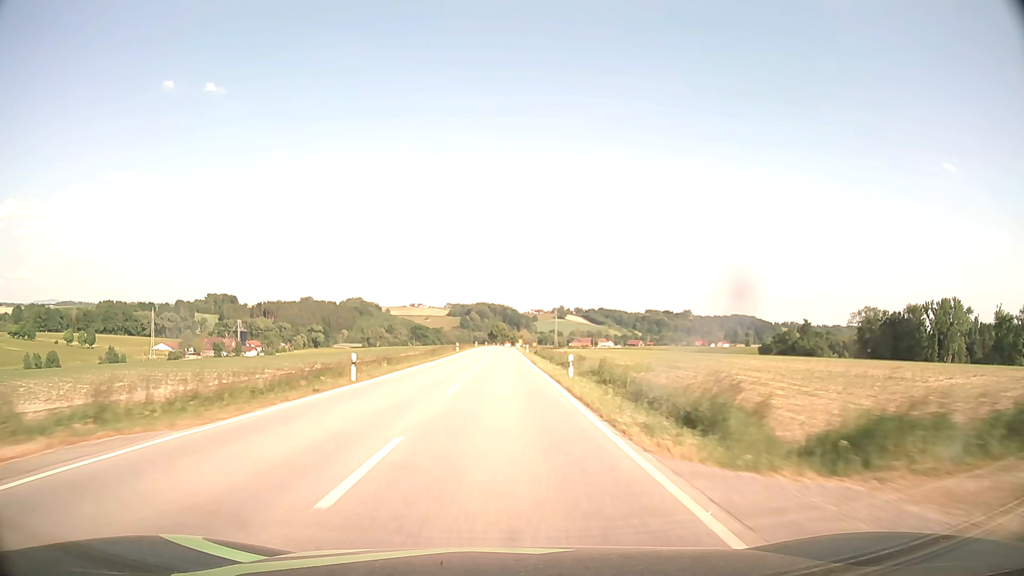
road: secondary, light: Day
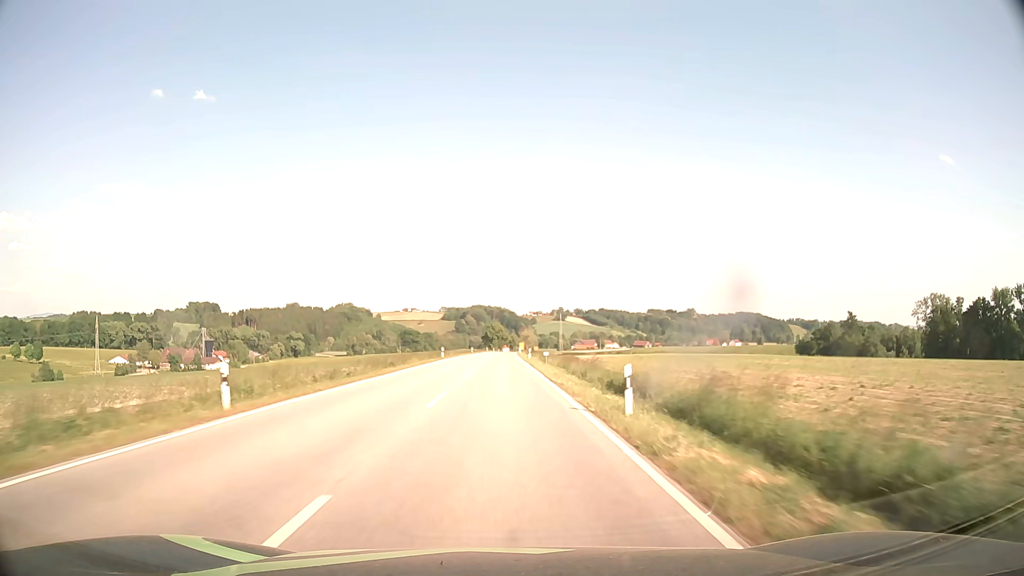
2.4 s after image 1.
(+0.3, +63.3) m; 0°
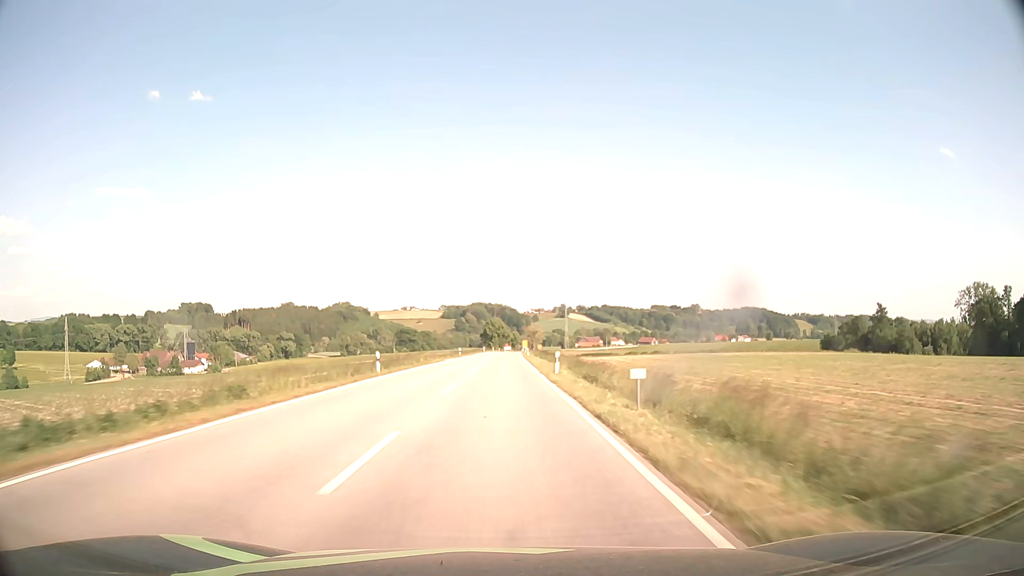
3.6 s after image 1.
(0.0, +31.6) m; 0°
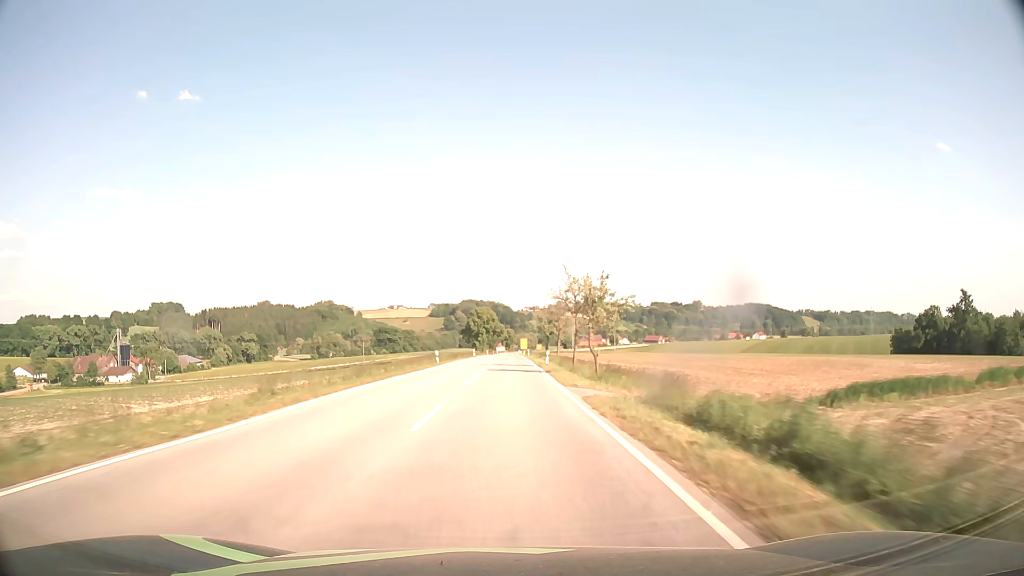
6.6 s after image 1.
(+0.2, +79.1) m; 0°
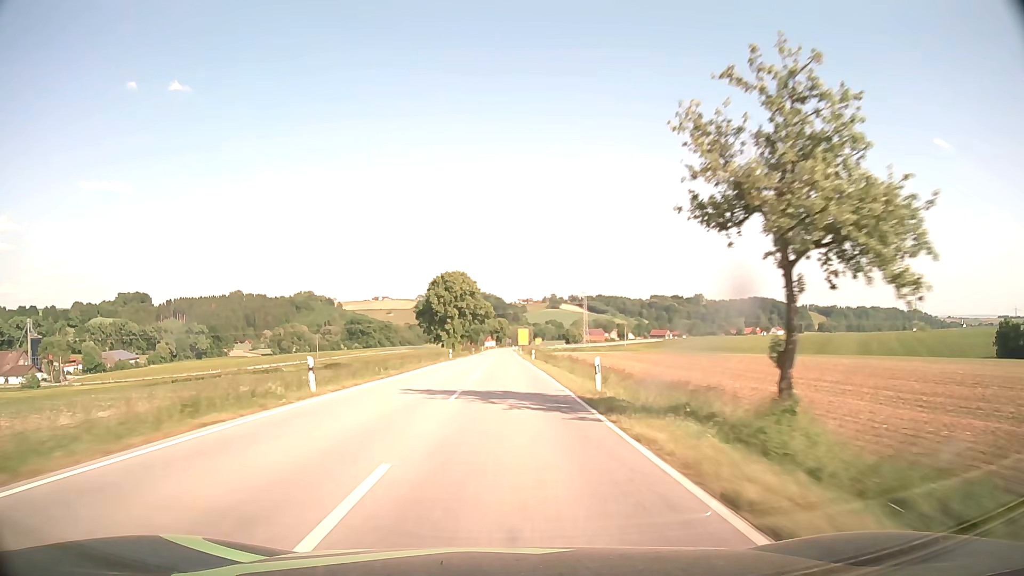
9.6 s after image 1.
(+0.6, +79.2) m; +1°
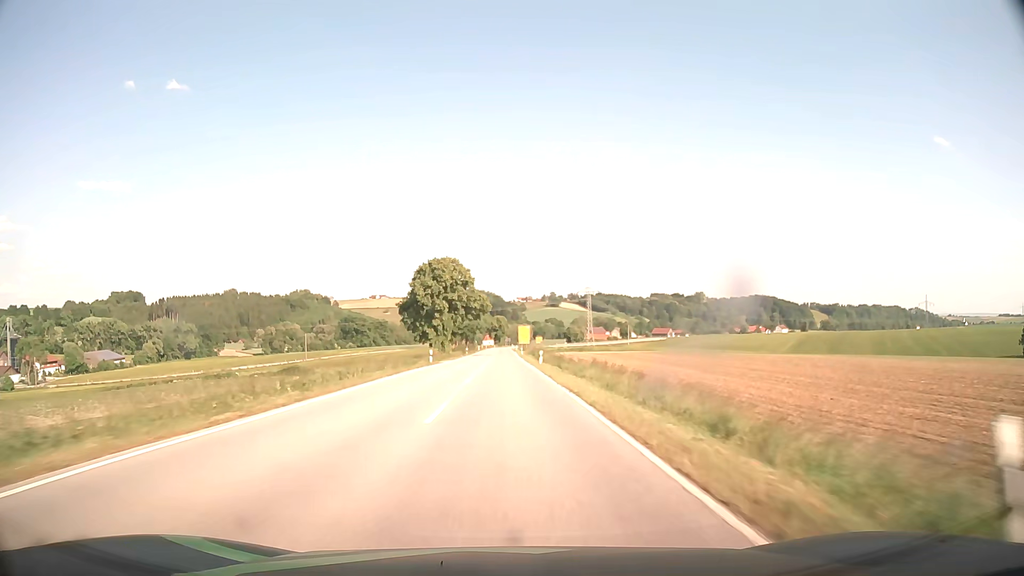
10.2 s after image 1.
(0.0, +15.9) m; 0°
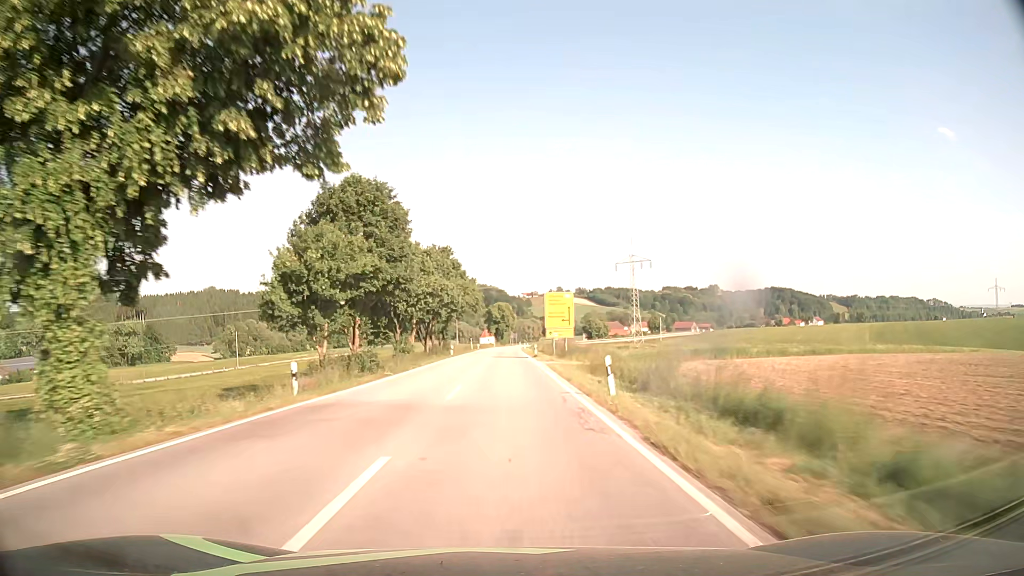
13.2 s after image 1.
(+0.2, +79.4) m; 0°
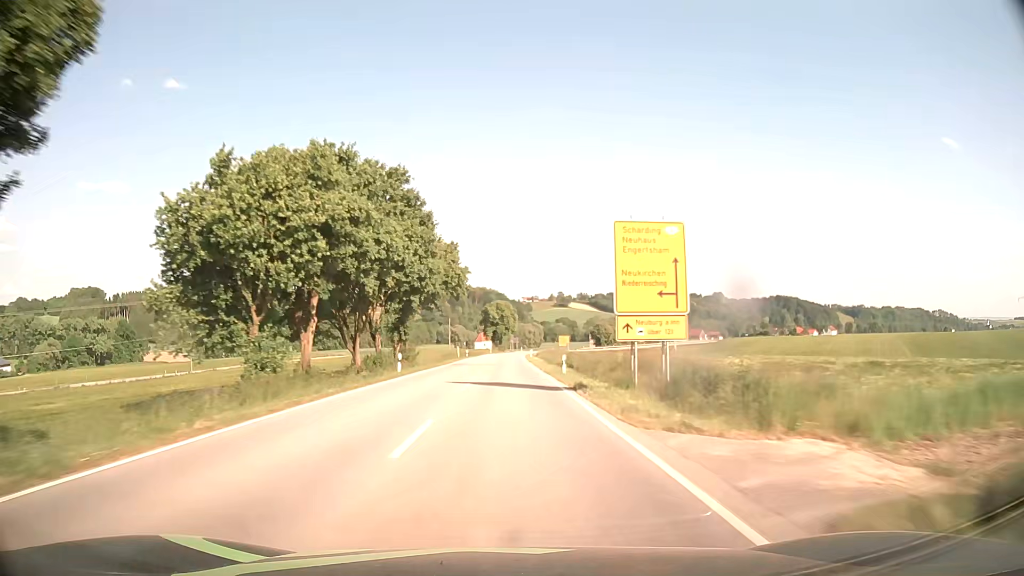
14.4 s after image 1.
(-0.1, +31.7) m; 0°
(0, +10) (0, +20) (0, +30) (0, +40) (0, +50) (0, +60) (+1, +70) (+1, +80) (+1, +90) (+1, +100) m
